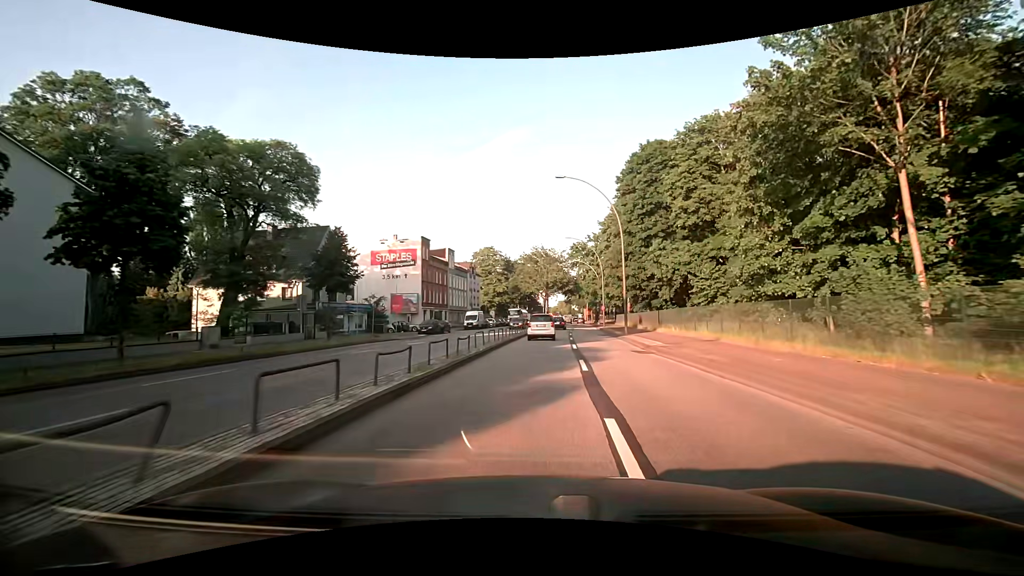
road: primary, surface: asphalt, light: Day
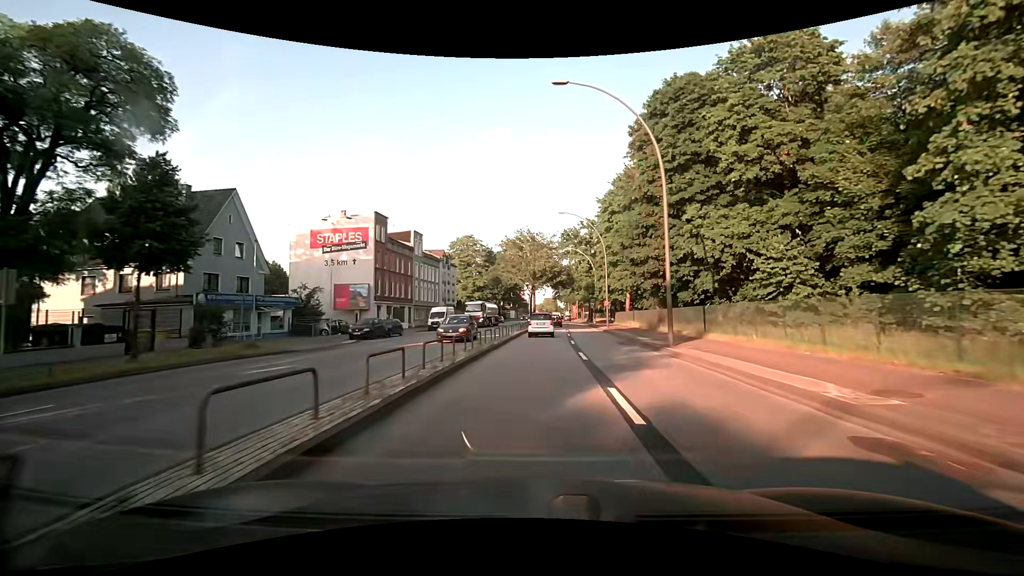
(+0.2, +15.2) m; +1°
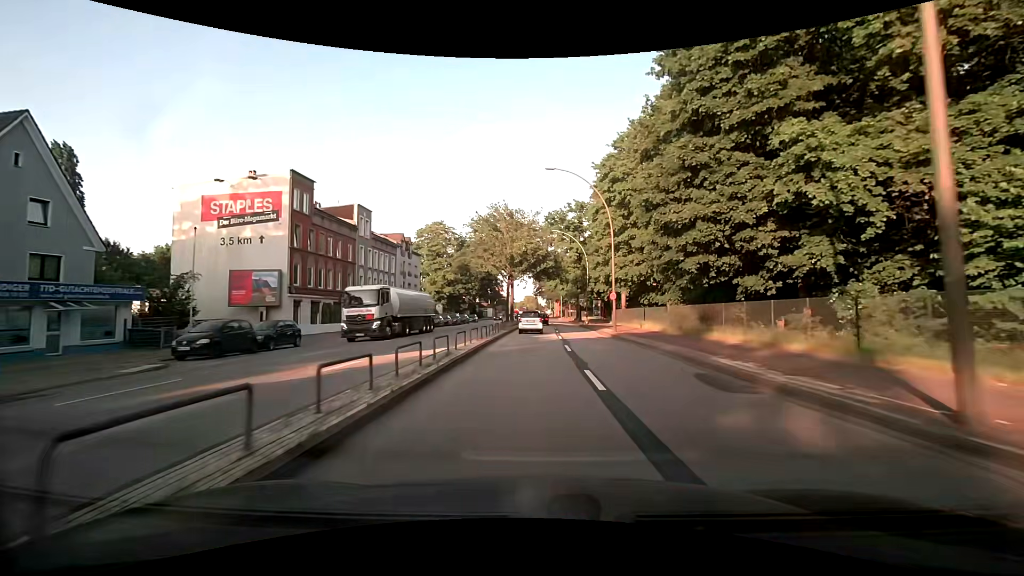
(+0.3, +15.3) m; +2°
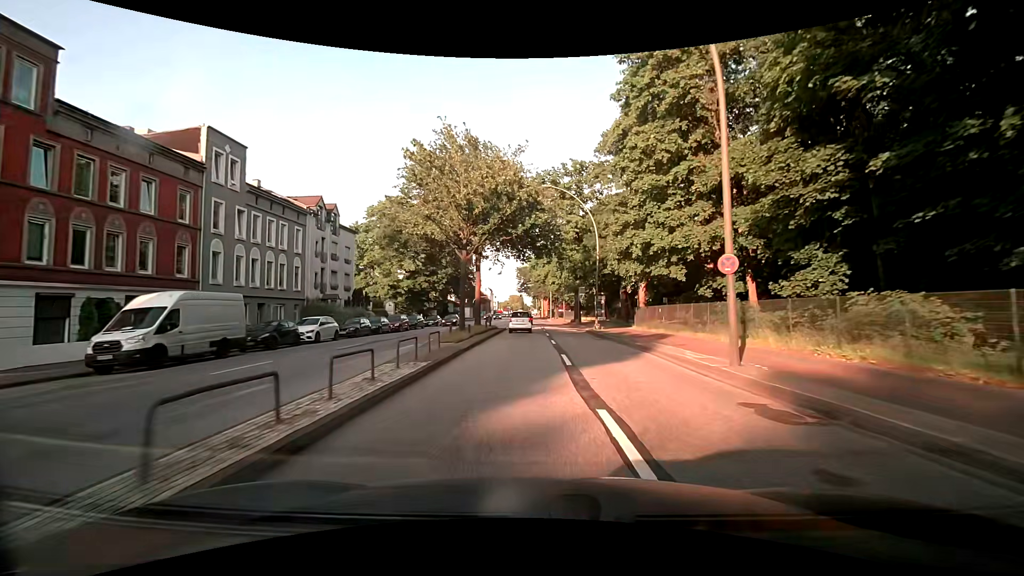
(+0.5, +23.1) m; +2°
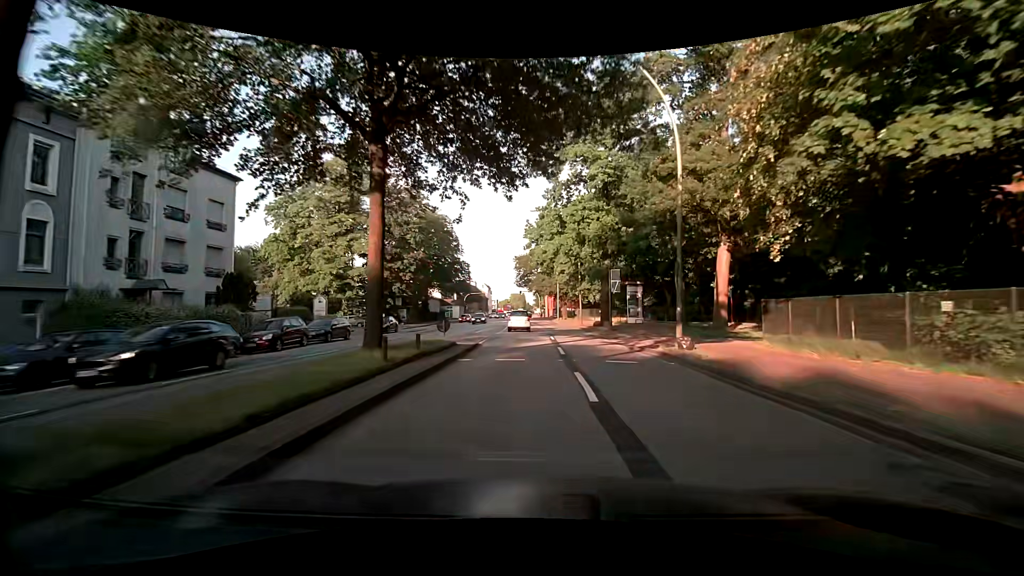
(0.0, +23.2) m; 0°
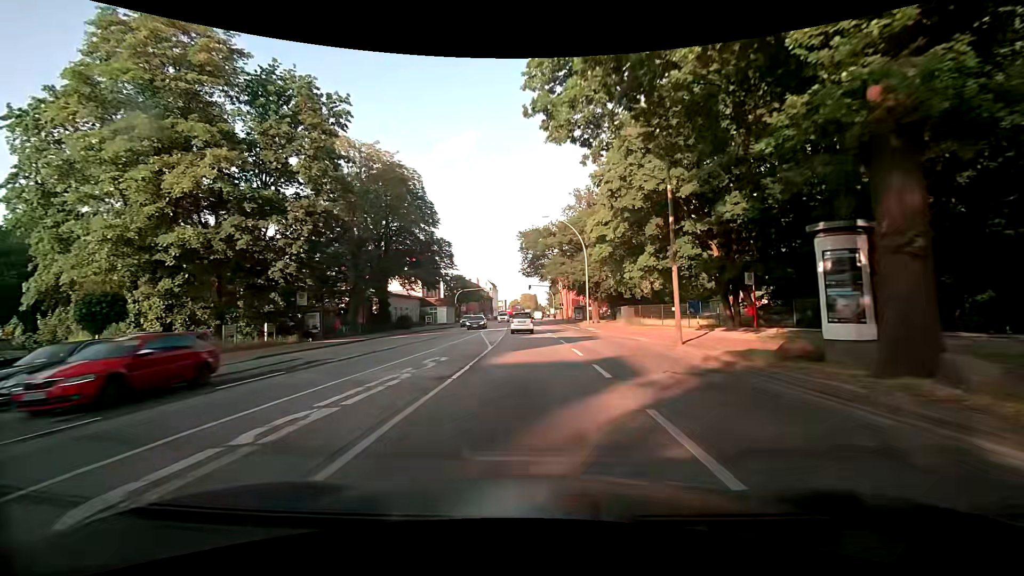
(-0.5, +30.9) m; -2°
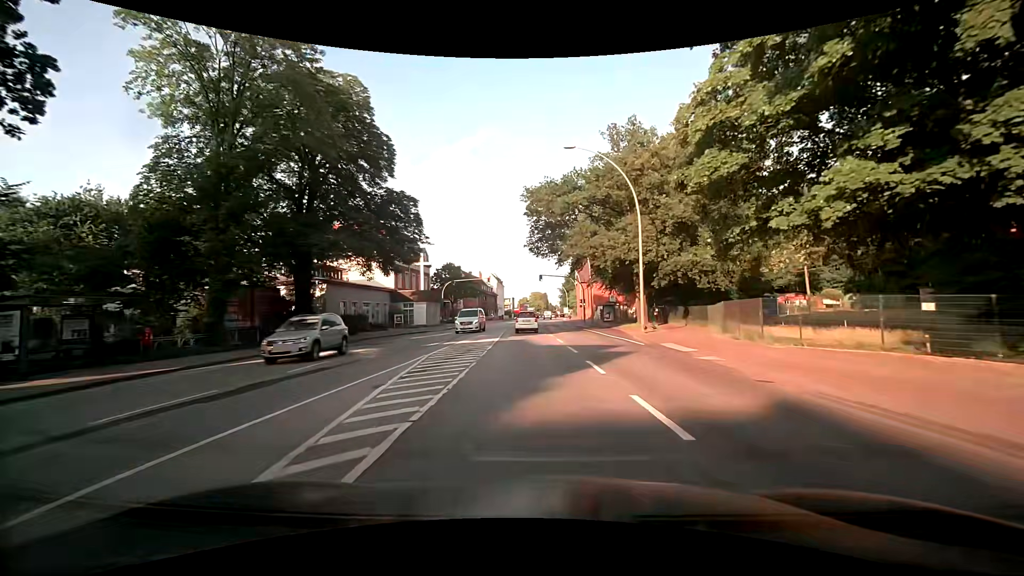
(-0.3, +22.9) m; -1°
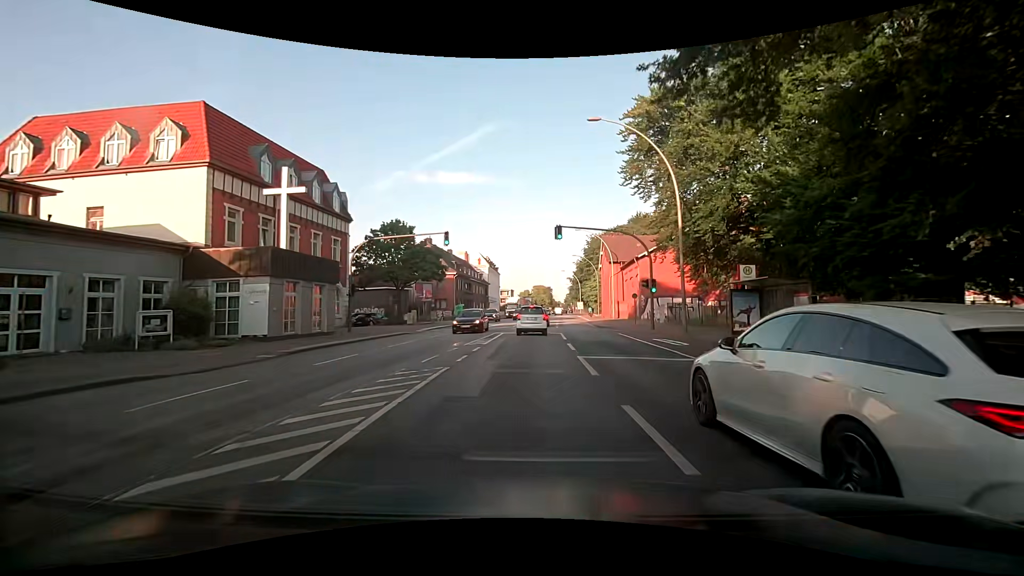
(-0.4, +37.2) m; 0°
